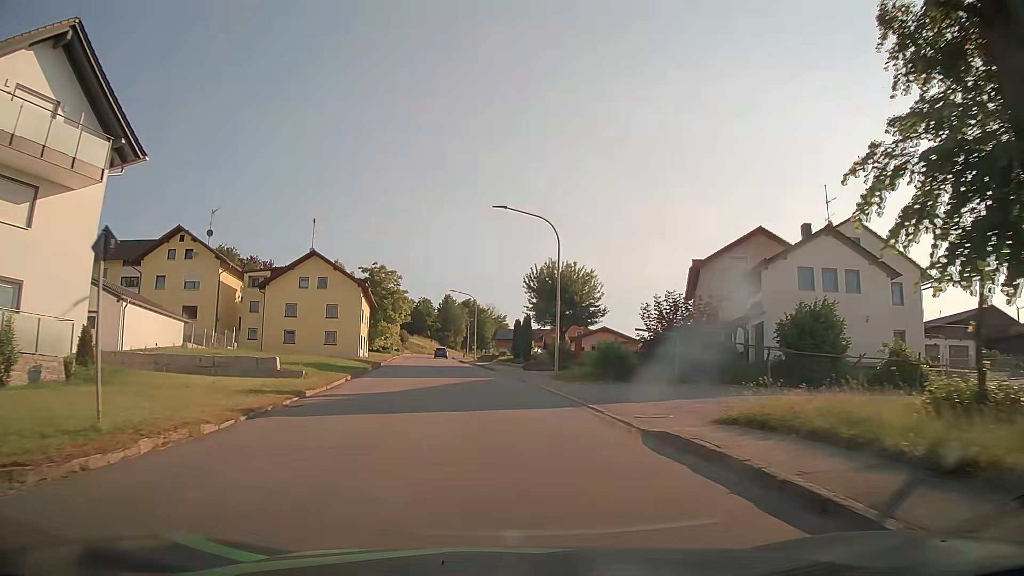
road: tertiary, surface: asphalt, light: Day
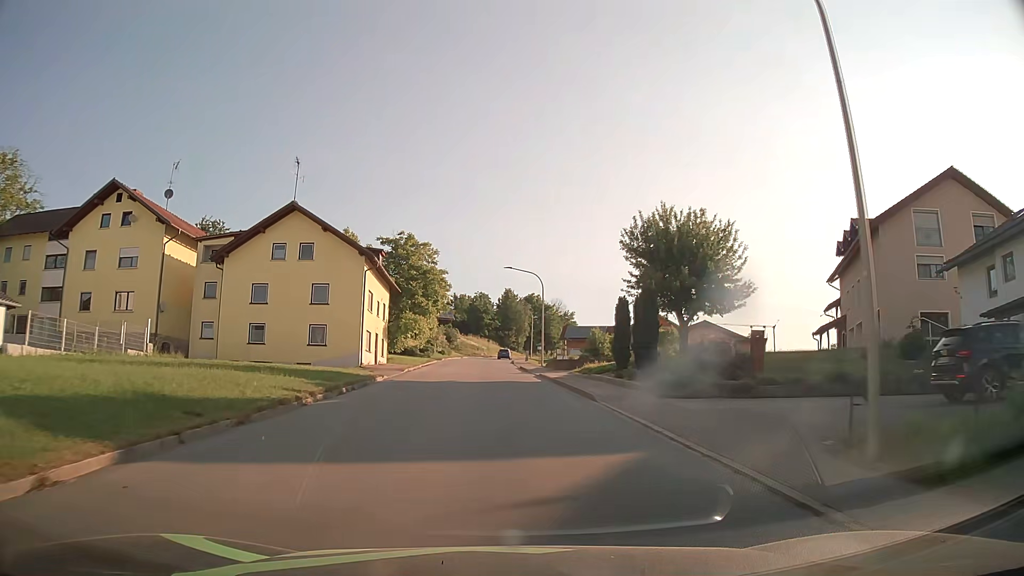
(-1.1, +21.5) m; -6°
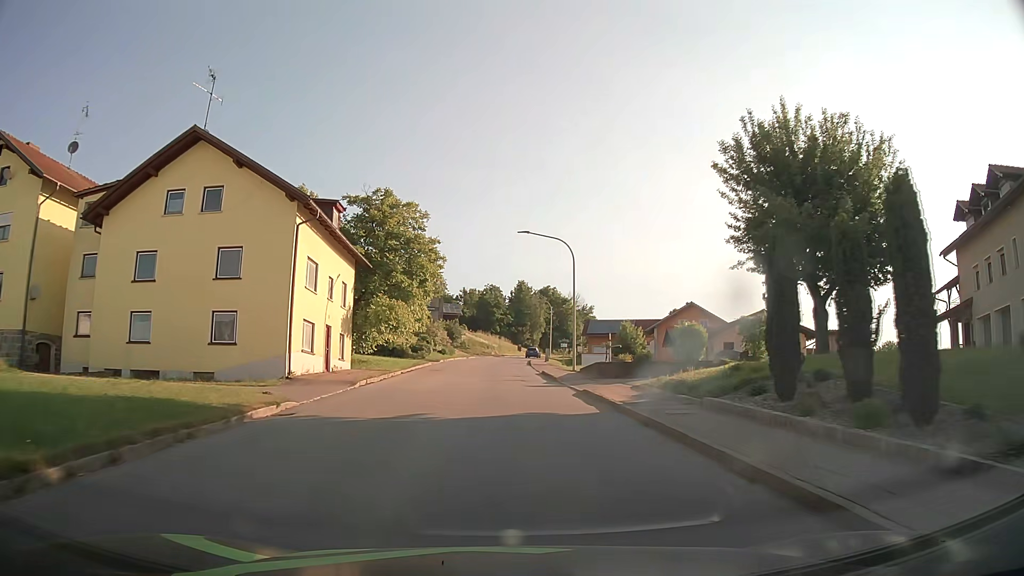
(-0.1, +14.7) m; -1°
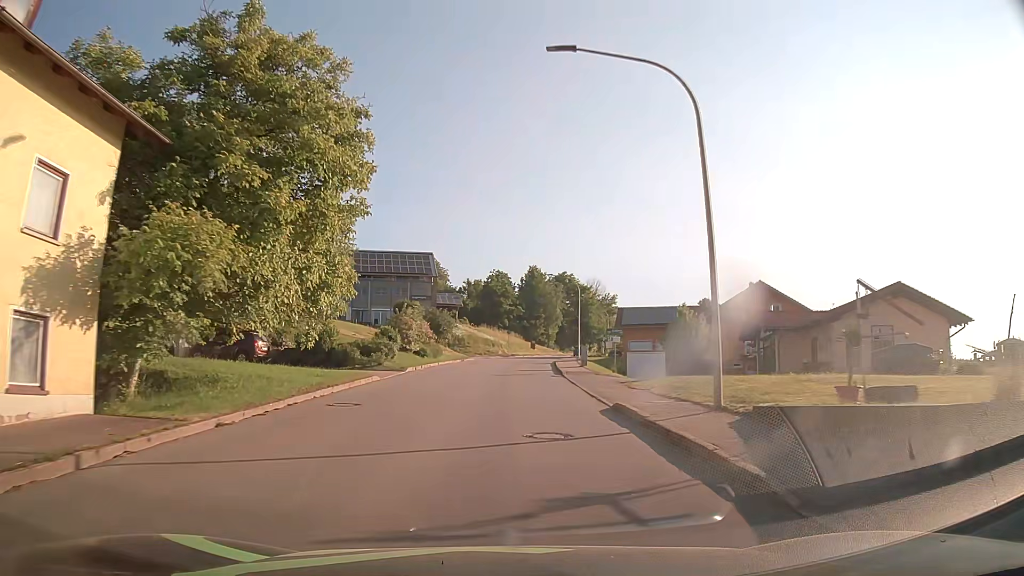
(-0.2, +22.5) m; -1°
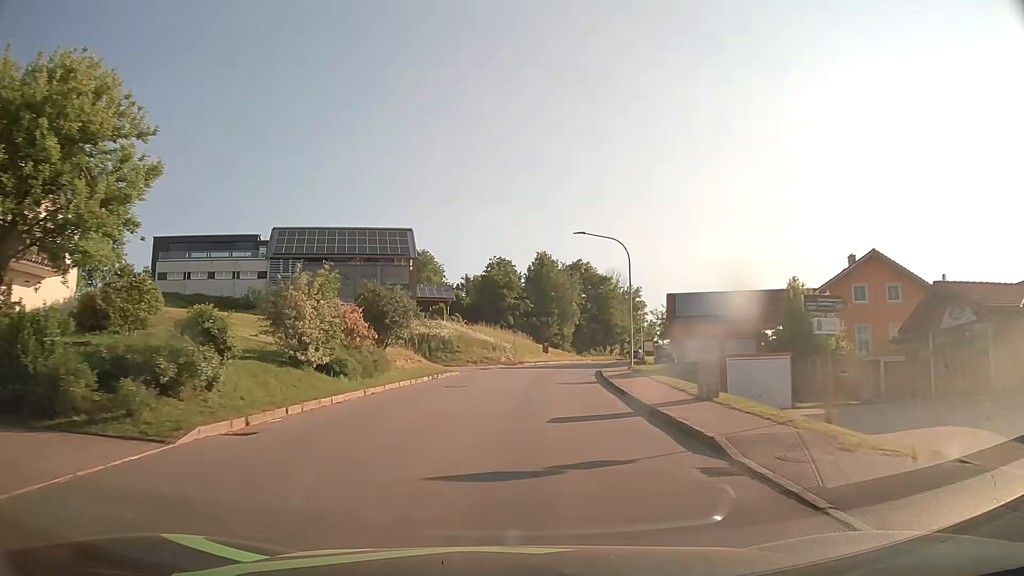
(-0.1, +22.7) m; 0°
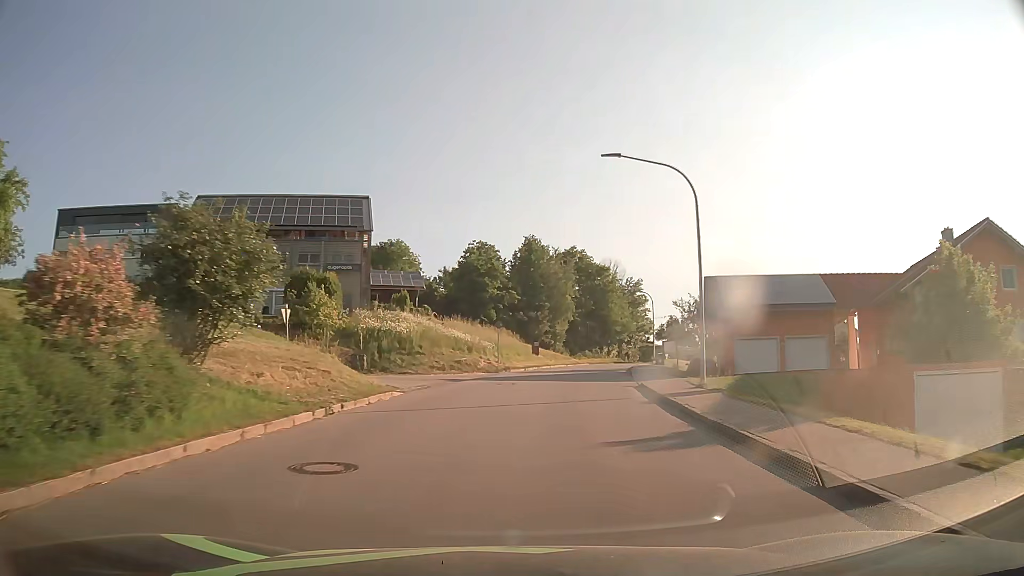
(0.0, +15.2) m; +1°
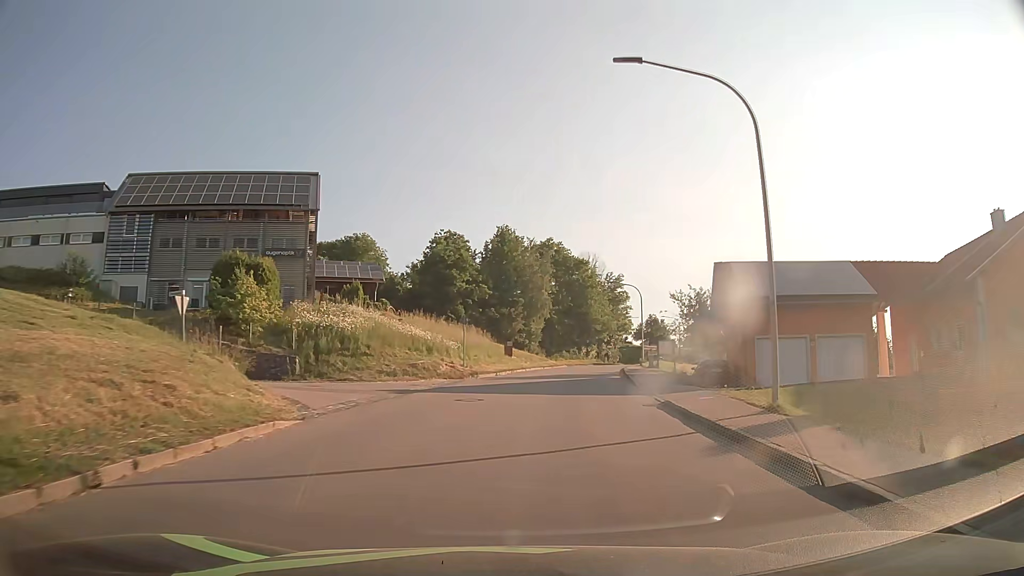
(+0.2, +7.6) m; +2°
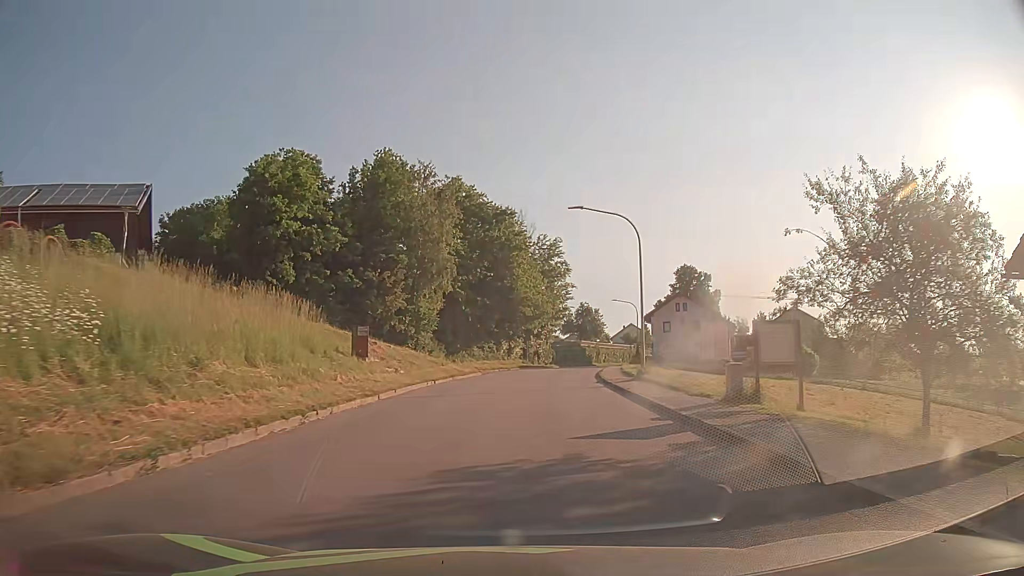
(+2.3, +30.4) m; +8°
(0, +10) (+1, +20) (+1, +30) (+2, +40) (+4, +50) (+6, +60) (+8, +69) (+11, +79) (+14, +88) (+18, +98) m
